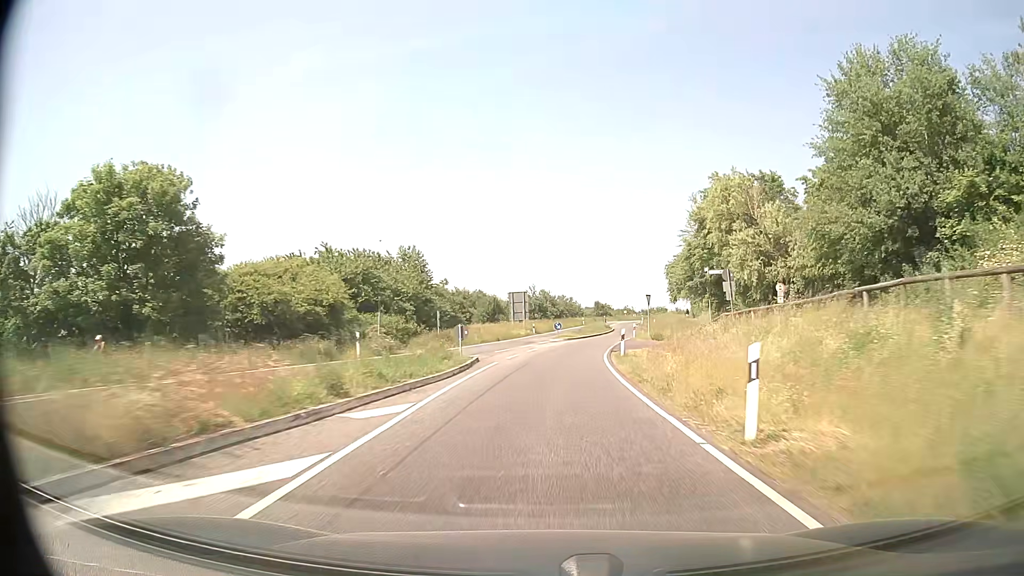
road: secondary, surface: asphalt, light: Day
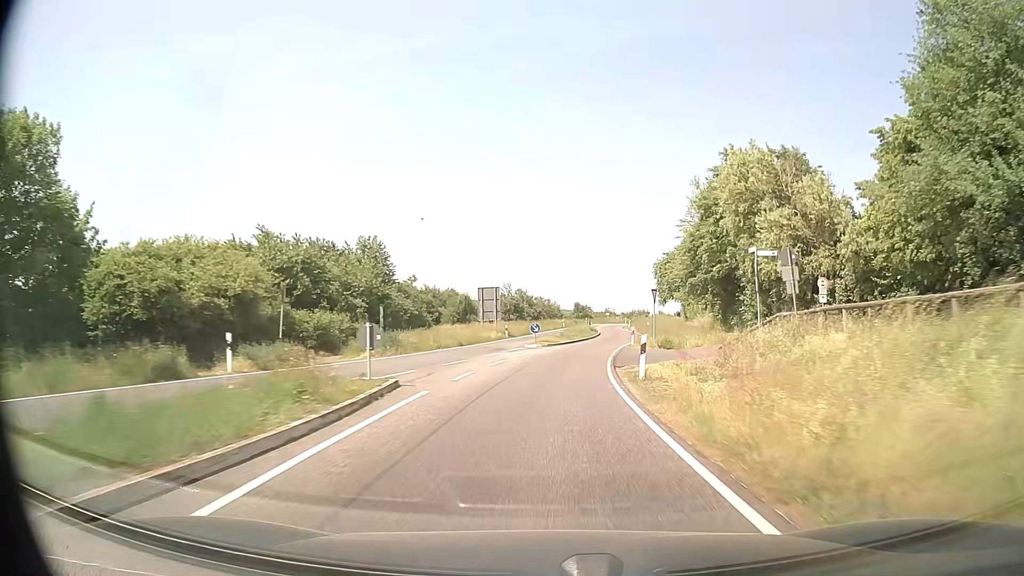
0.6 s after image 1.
(+0.1, +10.6) m; +2°
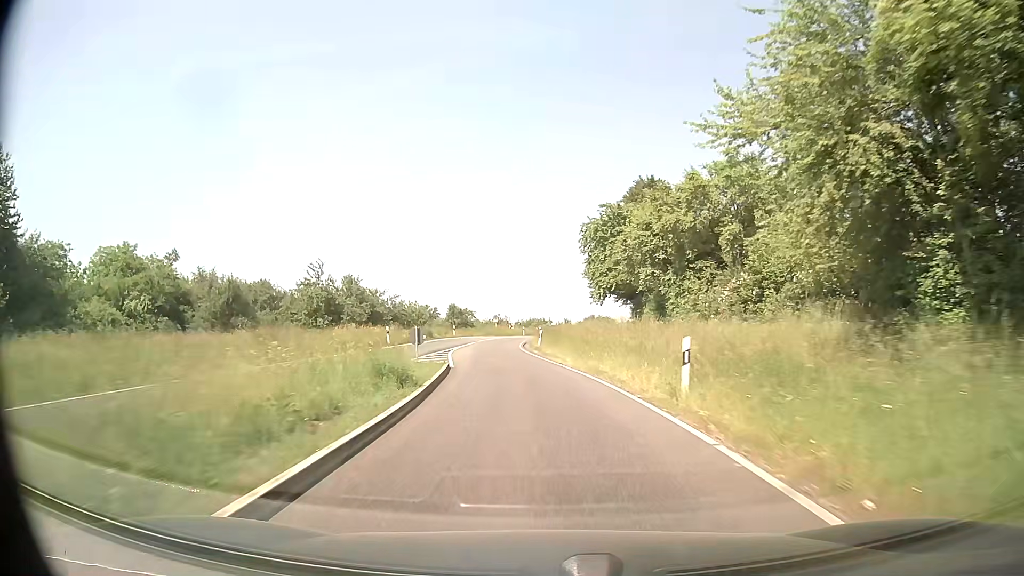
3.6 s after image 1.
(+5.3, +51.7) m; +9°
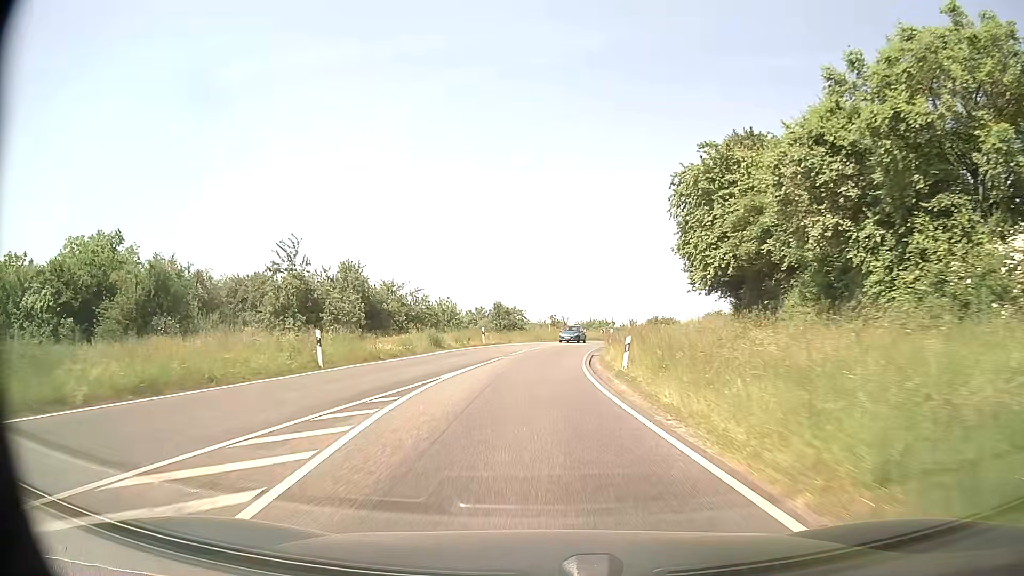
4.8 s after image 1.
(-0.8, +20.2) m; -4°
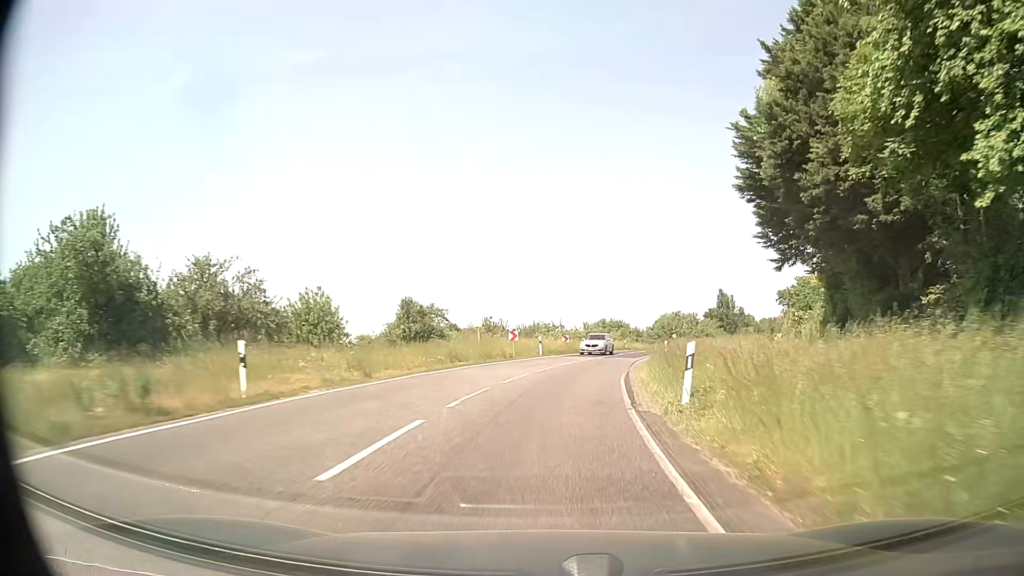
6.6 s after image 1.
(+0.2, +29.6) m; +5°
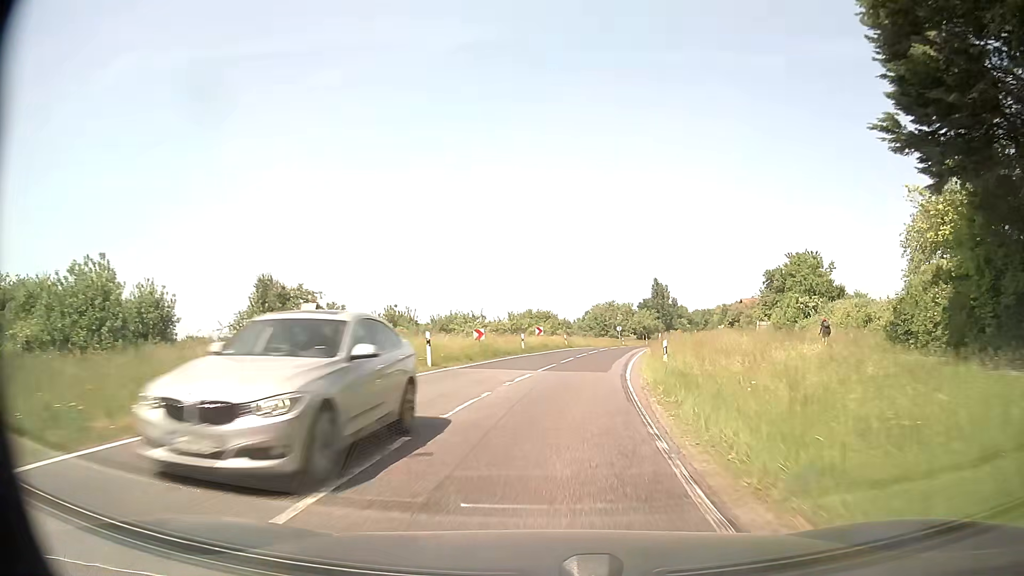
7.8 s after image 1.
(+0.9, +19.2) m; +6°
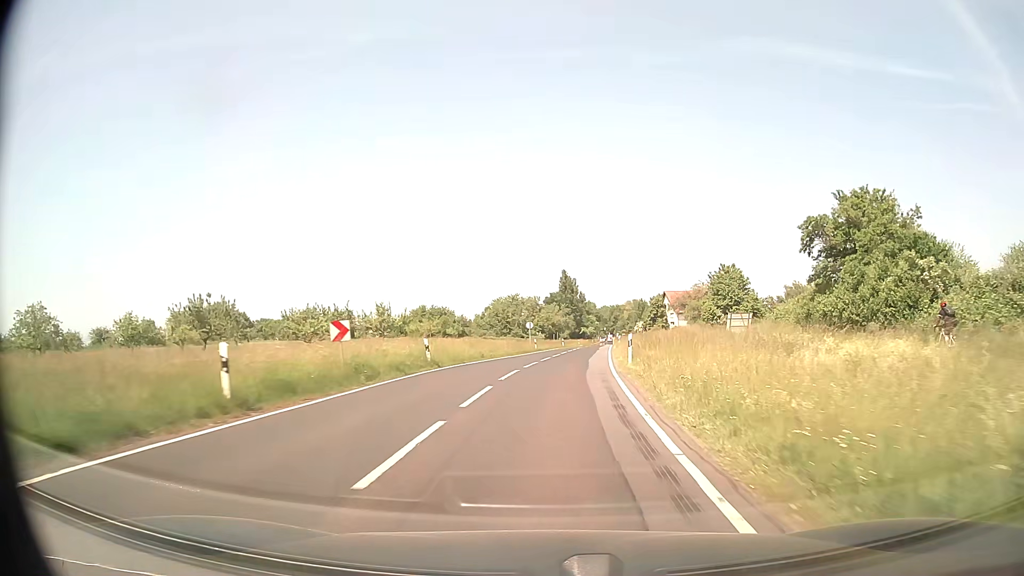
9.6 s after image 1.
(+2.3, +28.3) m; +8°
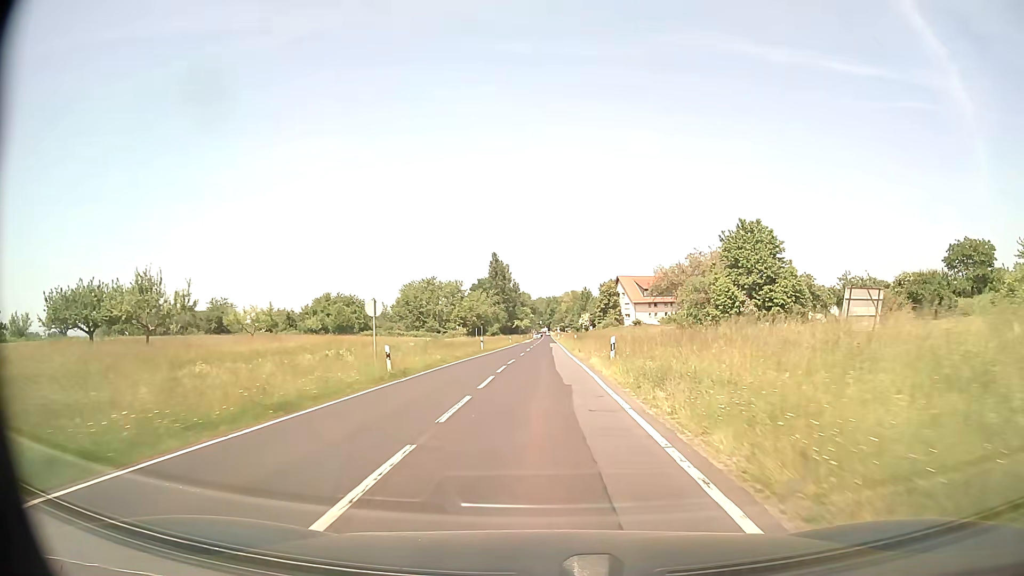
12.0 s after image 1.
(+2.4, +37.7) m; +6°
(0, +10) (0, +20) (0, +30) (0, +40) (0, +50) (0, +60) (0, +70) (0, +80) (+1, +90) (+1, +100) m
